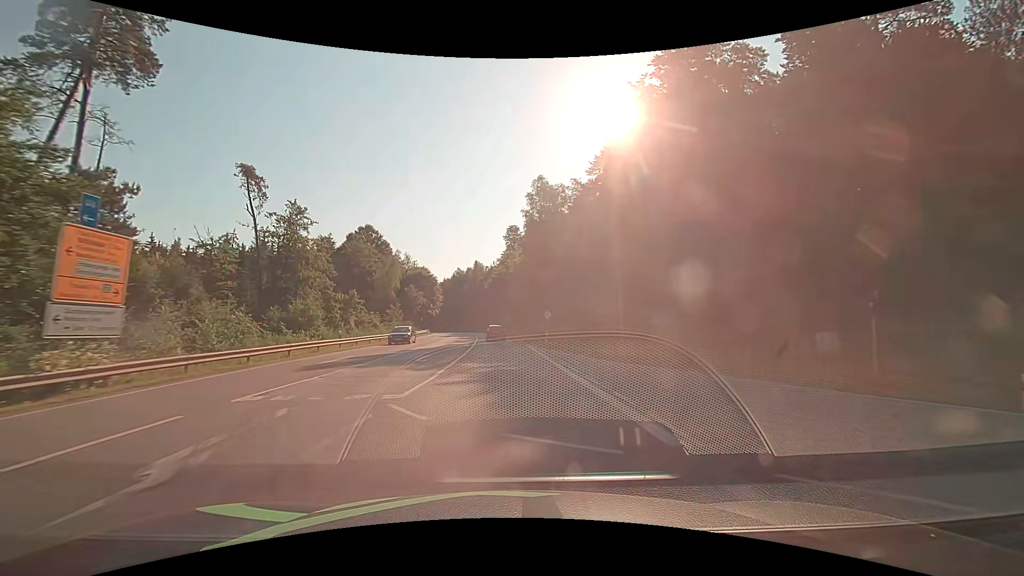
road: secondary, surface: asphalt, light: Day
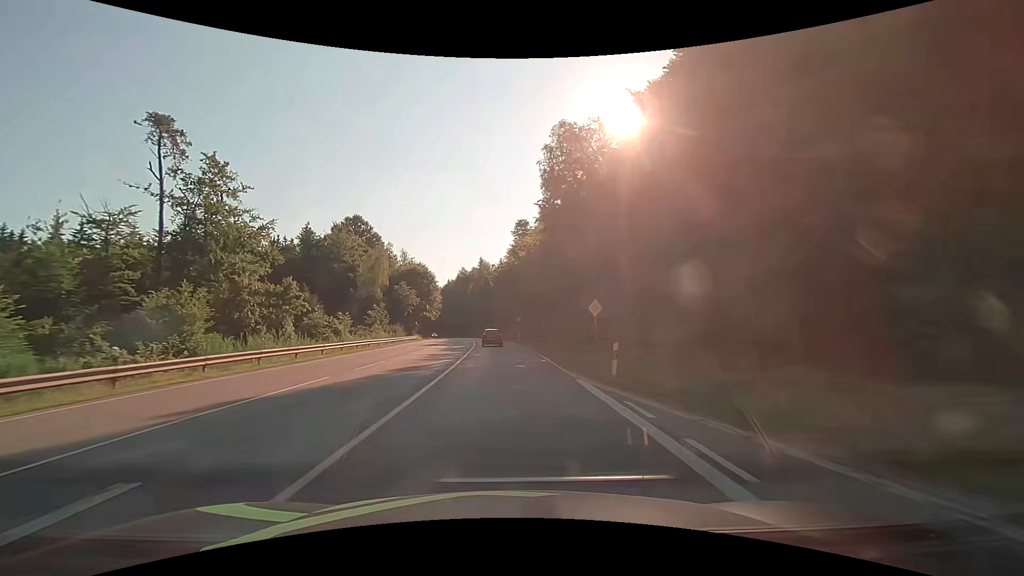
(-0.1, +19.3) m; -1°
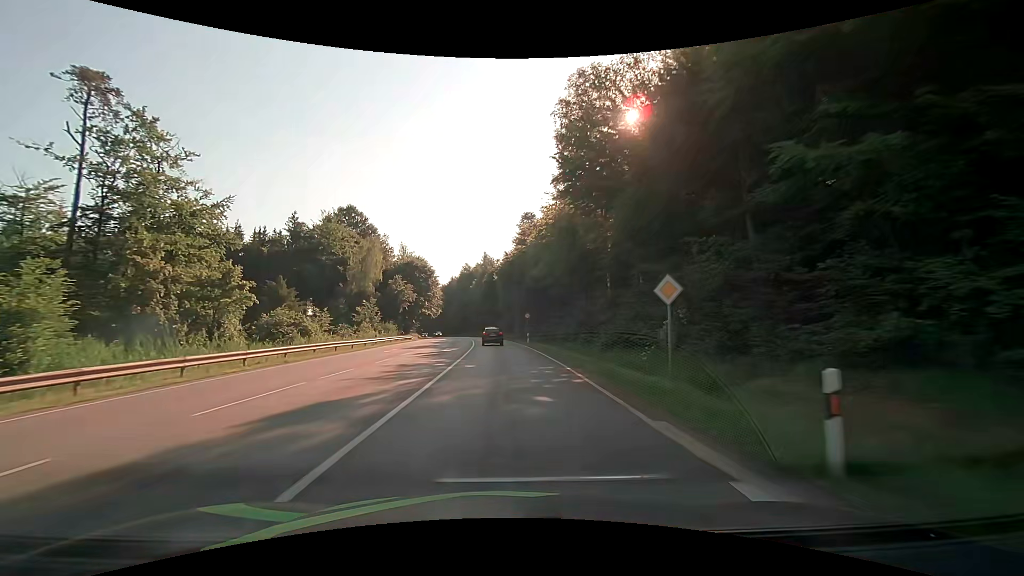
(-0.1, +9.4) m; -1°
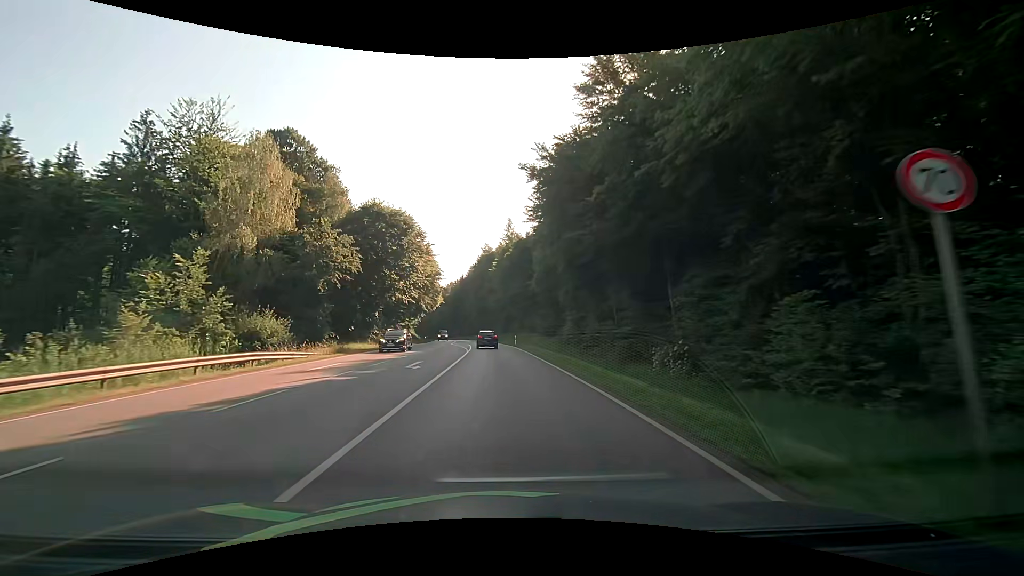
(-1.4, +48.1) m; -4°
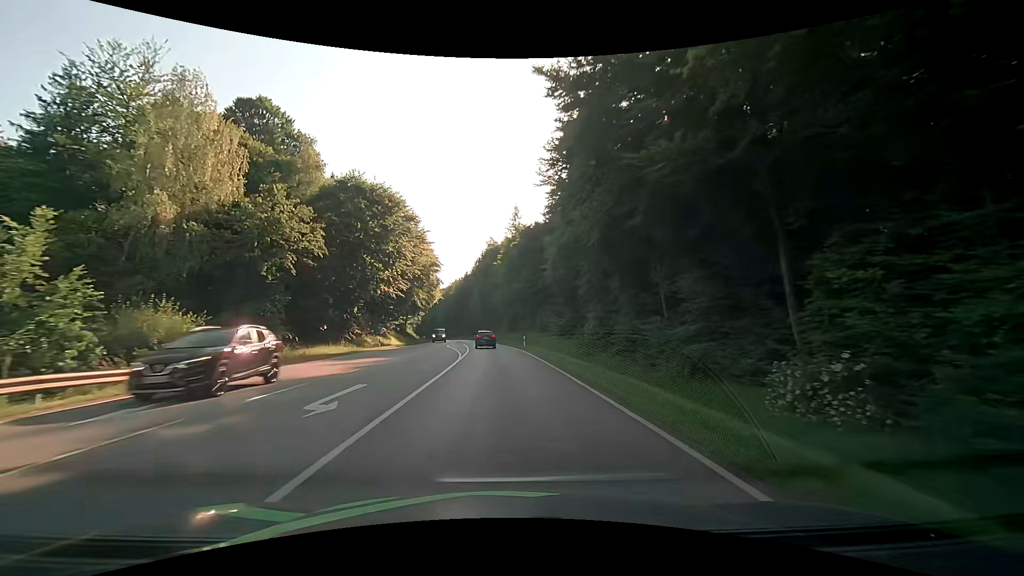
(0.0, +10.1) m; -1°
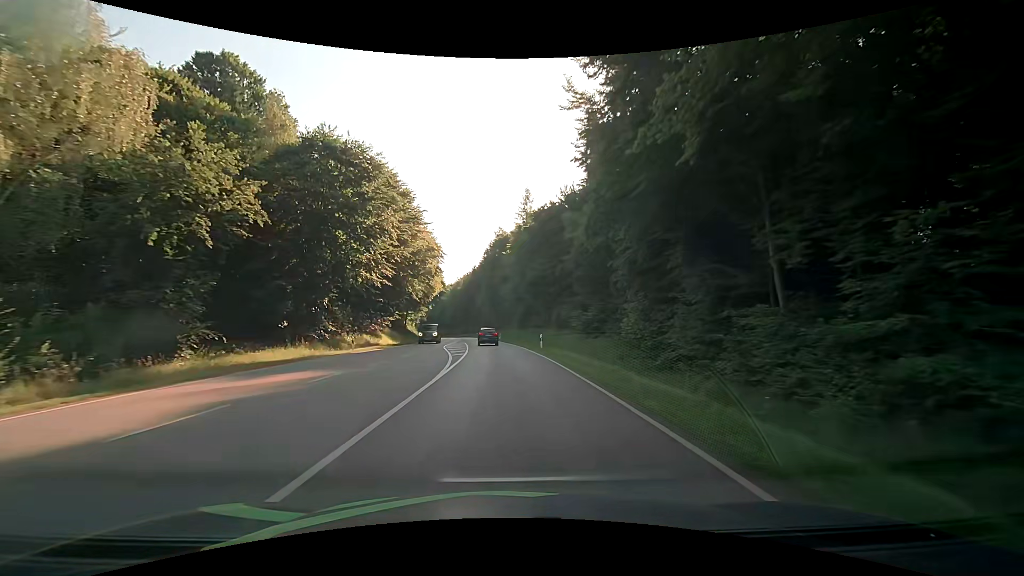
(-0.1, +10.2) m; -1°
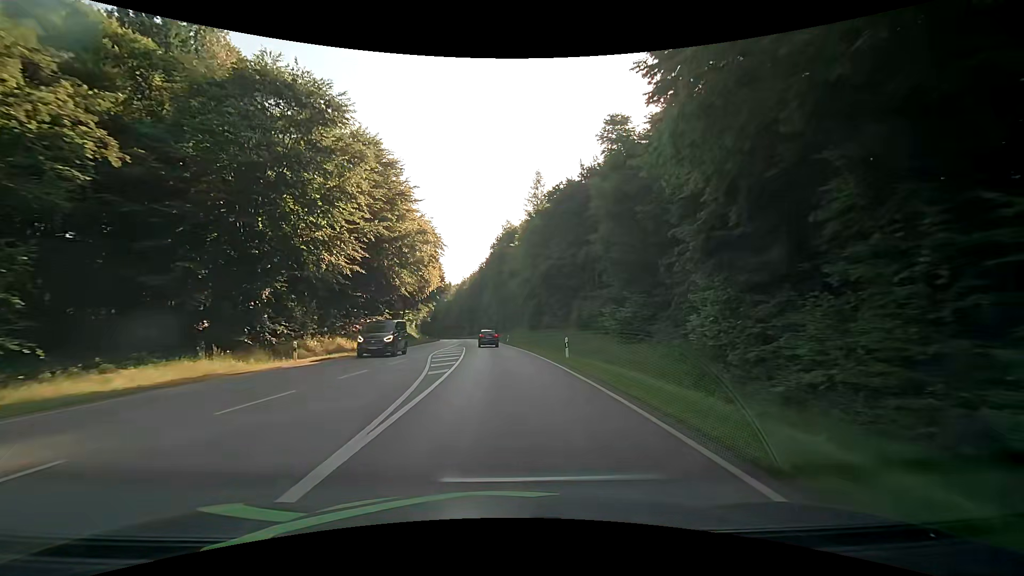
(-0.1, +10.3) m; -1°
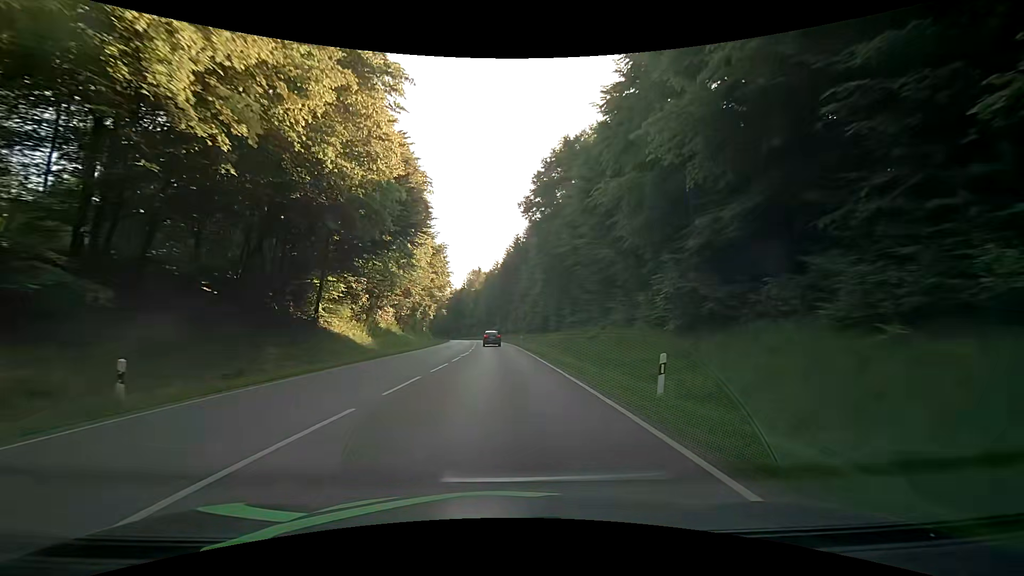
(-2.1, +52.4) m; -4°
(0, +10) (0, +20) (0, +30) (0, +40) (-1, +50) (-1, +60) (-2, +70) (-3, +80) (-4, +90) (-4, +100) m
